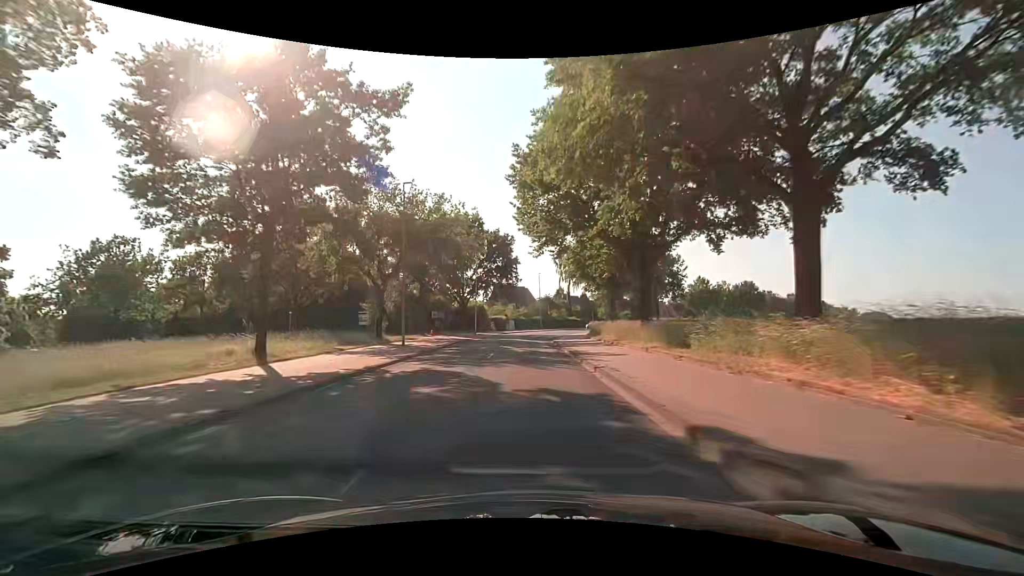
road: secondary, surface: asphalt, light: Day
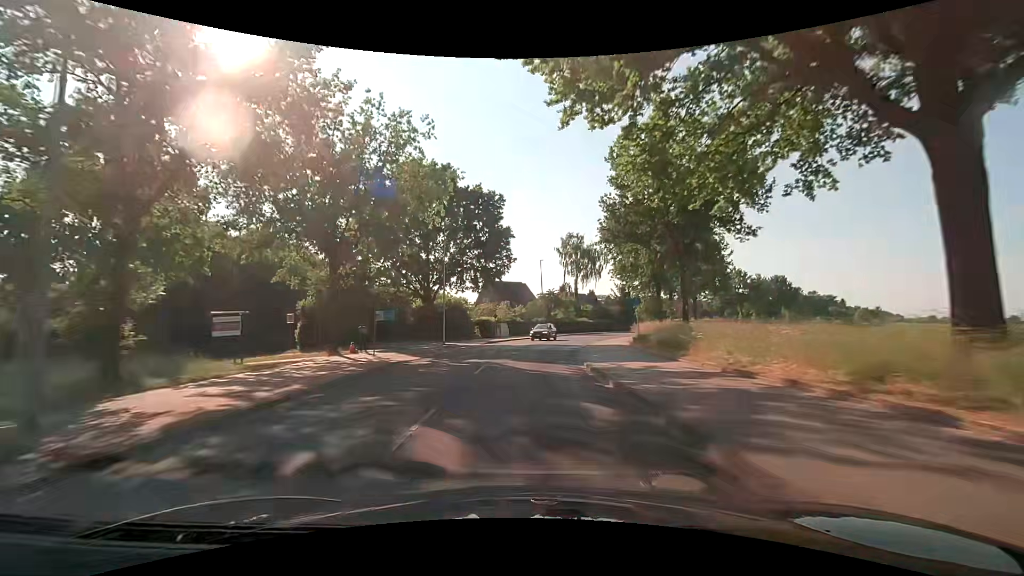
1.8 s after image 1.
(+0.1, +23.4) m; 0°
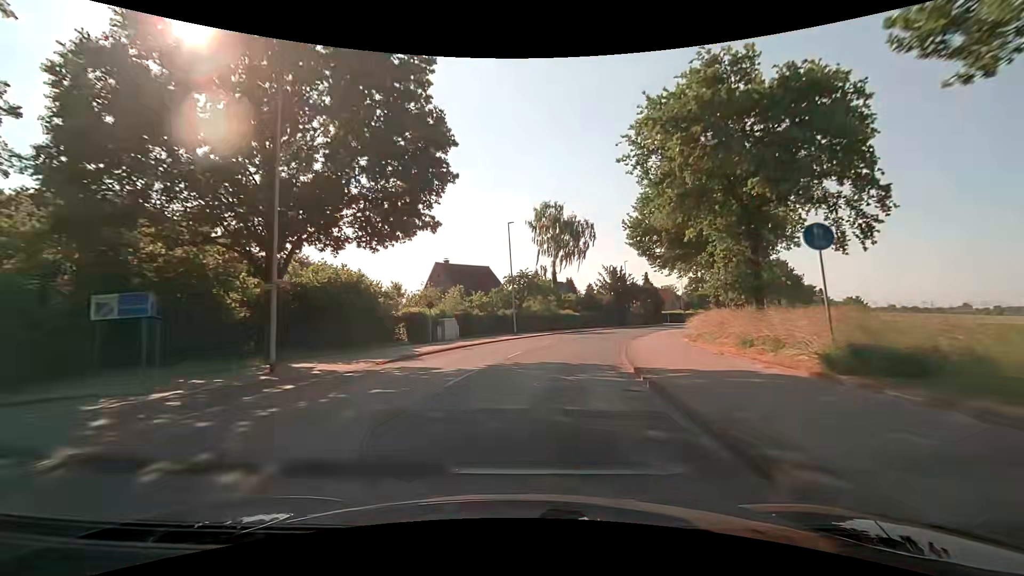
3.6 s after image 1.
(+0.5, +23.4) m; +3°
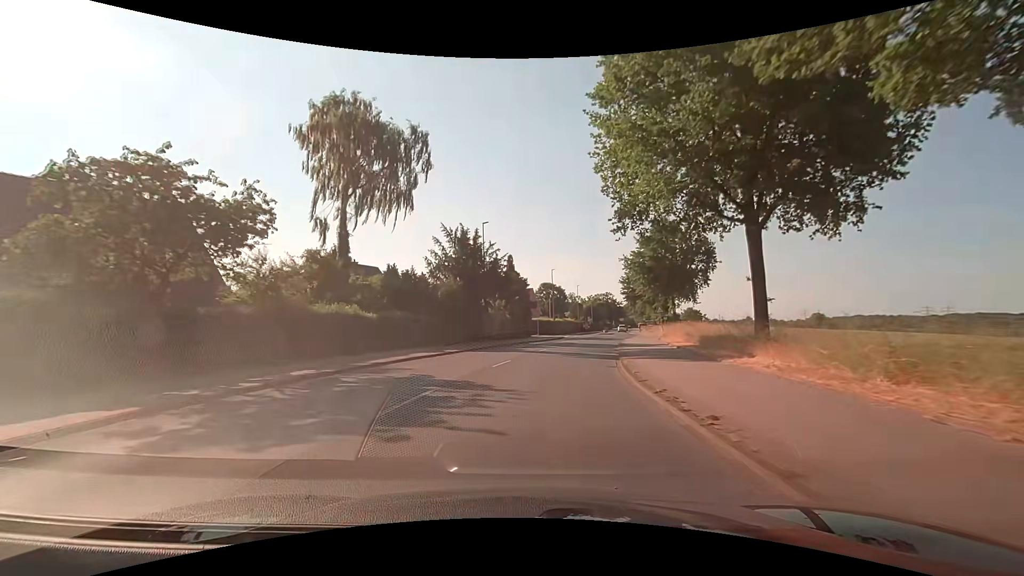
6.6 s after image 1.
(+6.0, +38.3) m; +18°
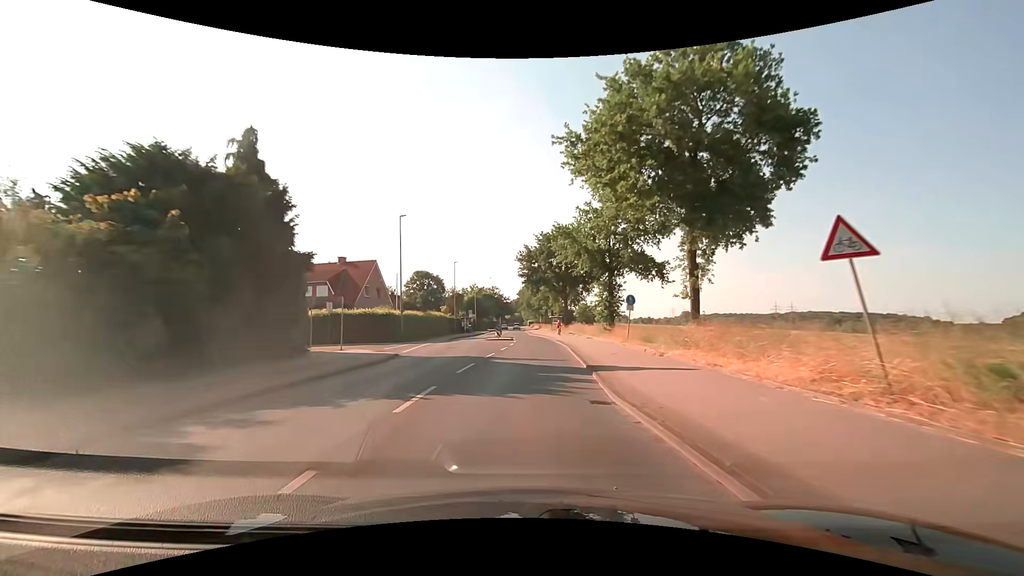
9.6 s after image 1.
(+5.0, +38.4) m; +13°
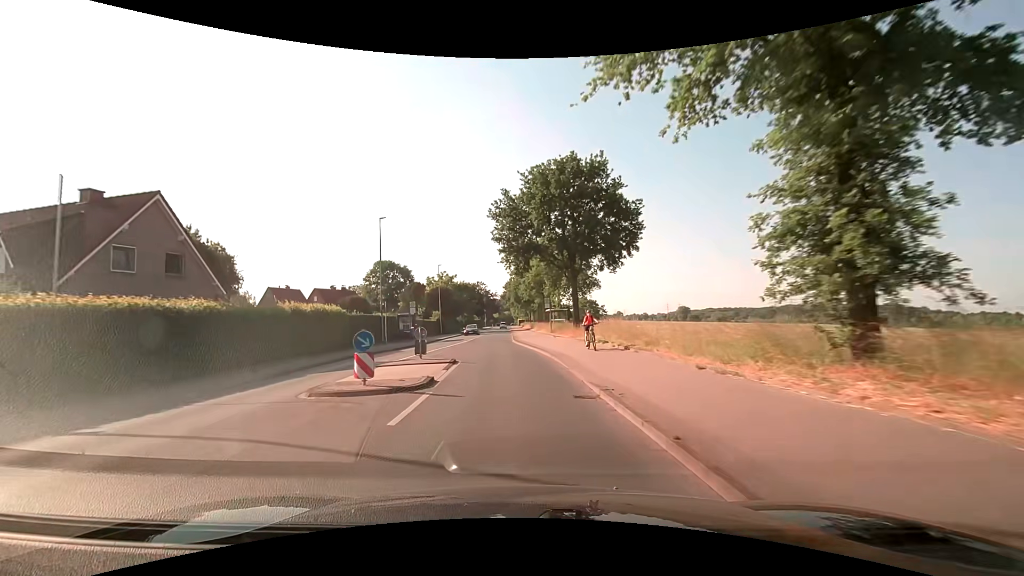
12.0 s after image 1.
(+0.9, +31.2) m; +1°
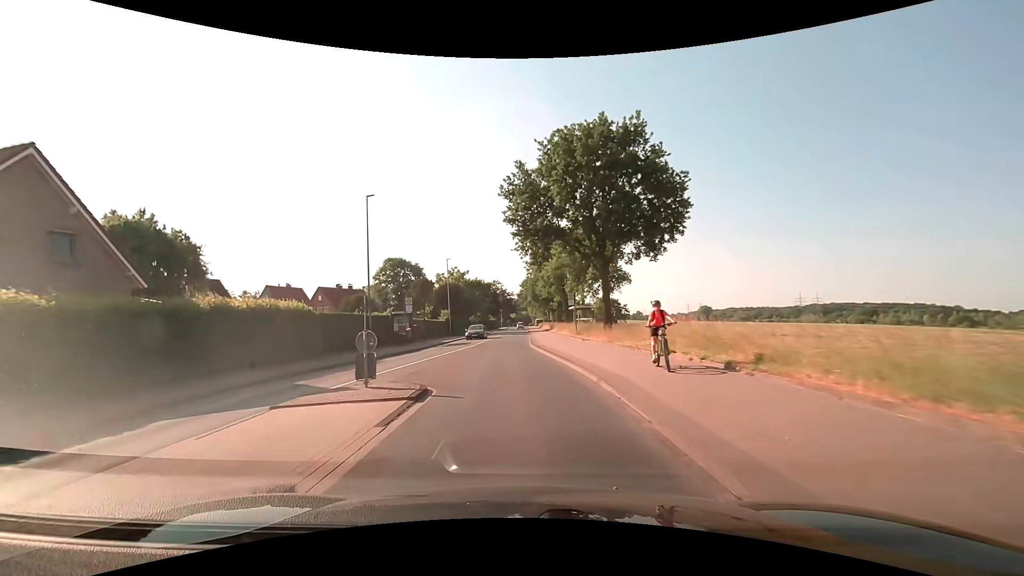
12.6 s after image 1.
(-0.1, +7.8) m; -2°
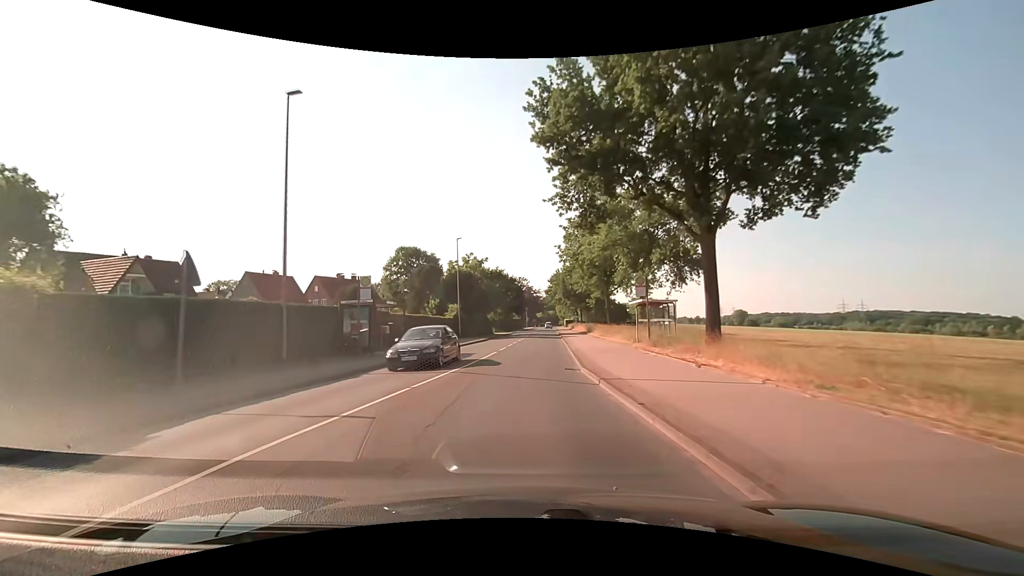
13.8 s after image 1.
(-0.5, +15.6) m; -3°
(0, +10) (0, +20) (+1, +30) (+1, +40) (+2, +50) (+2, +60) (+3, +70) (+3, +80) (+4, +90) (+5, +100) m
